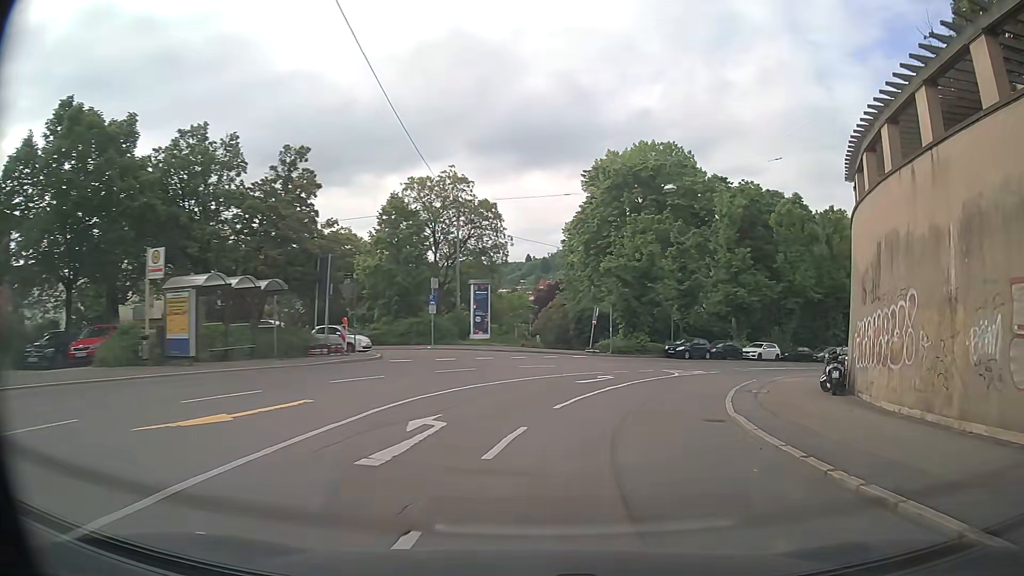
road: secondary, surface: asphalt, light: Day
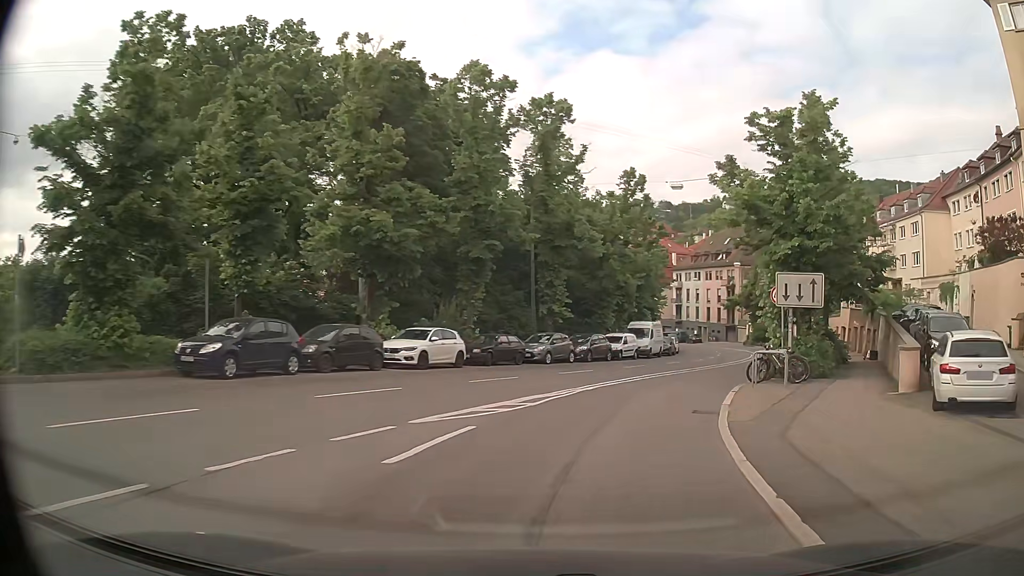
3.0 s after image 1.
(+8.2, +29.2) m; +31°
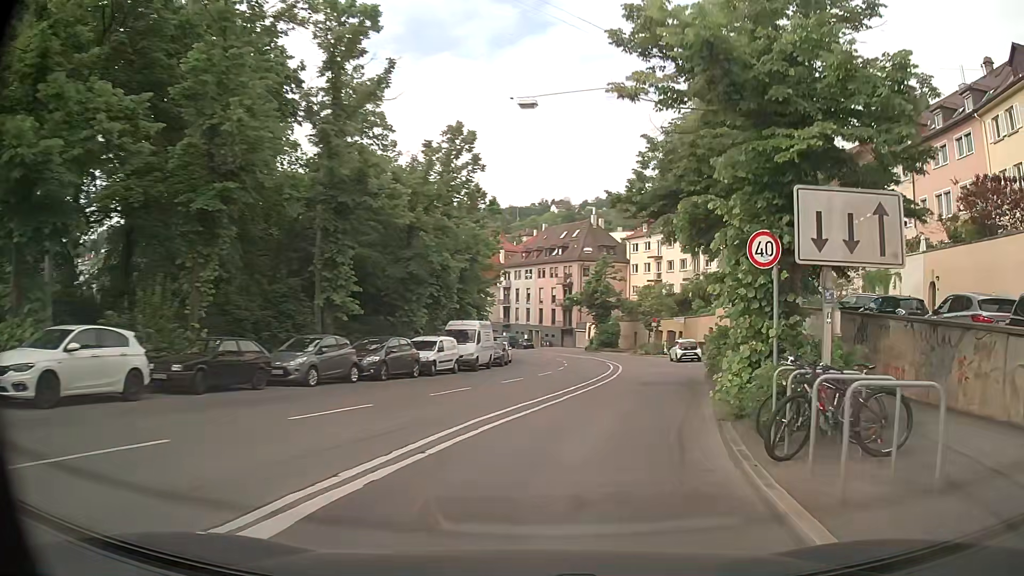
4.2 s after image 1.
(+1.7, +12.4) m; +14°
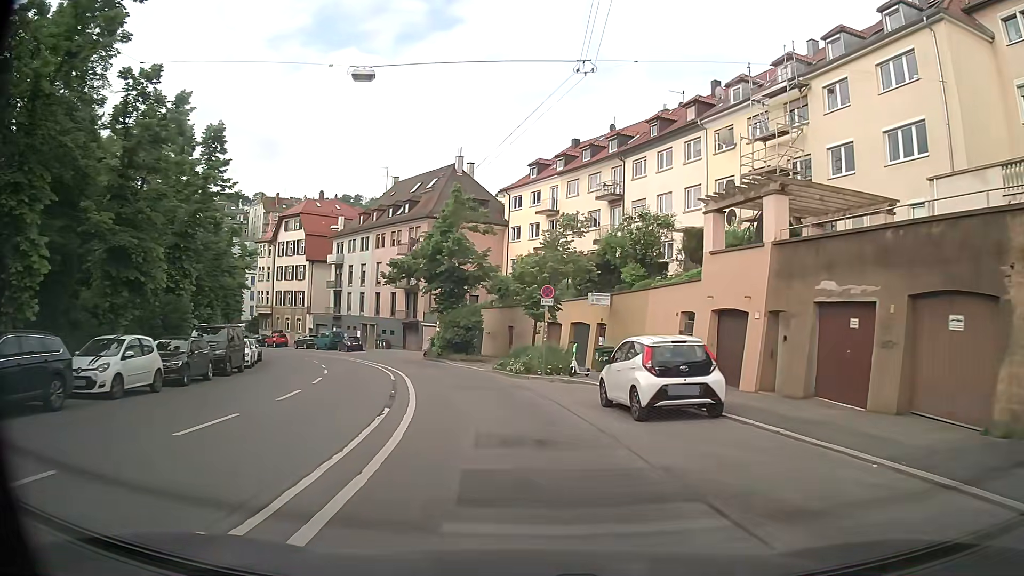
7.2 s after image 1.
(+6.1, +31.1) m; +12°
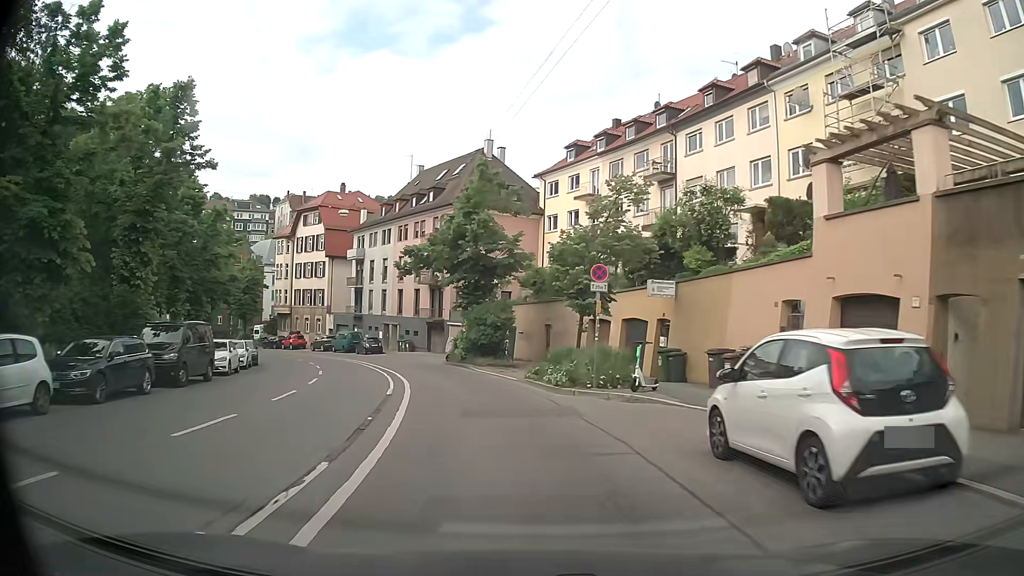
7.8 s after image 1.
(-0.2, +6.3) m; -4°
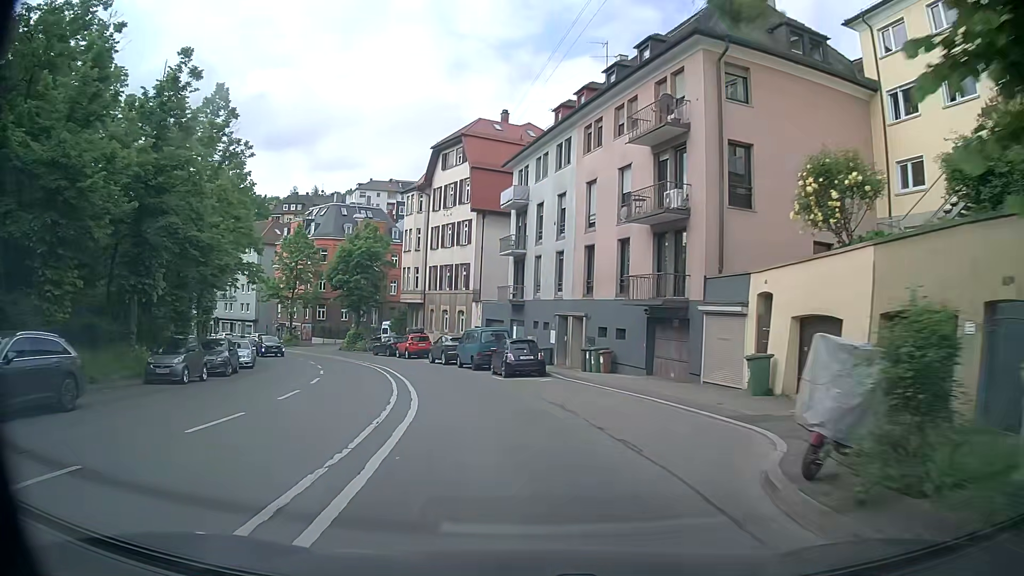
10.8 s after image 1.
(-4.7, +31.0) m; -17°
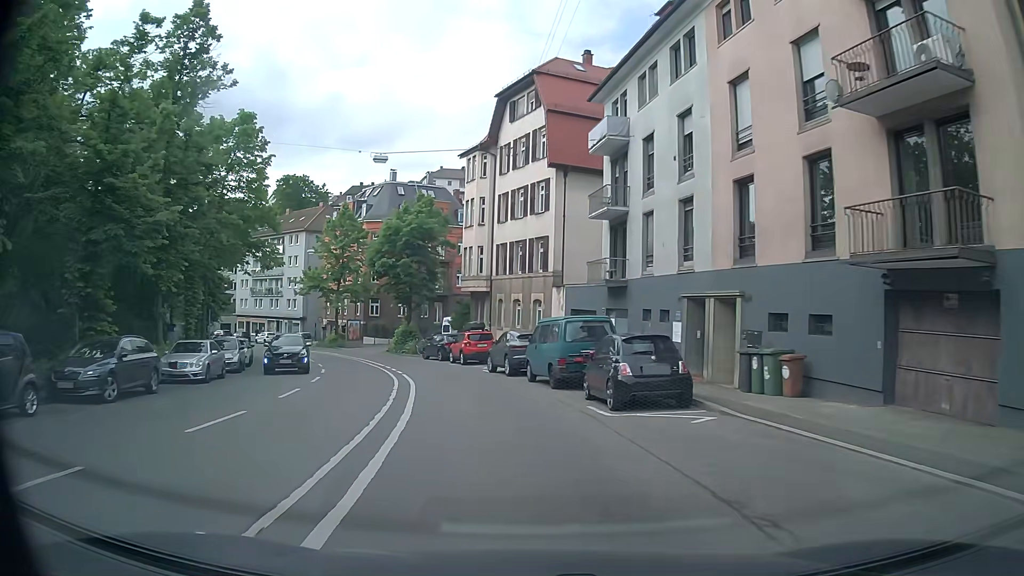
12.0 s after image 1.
(-0.8, +12.7) m; -7°
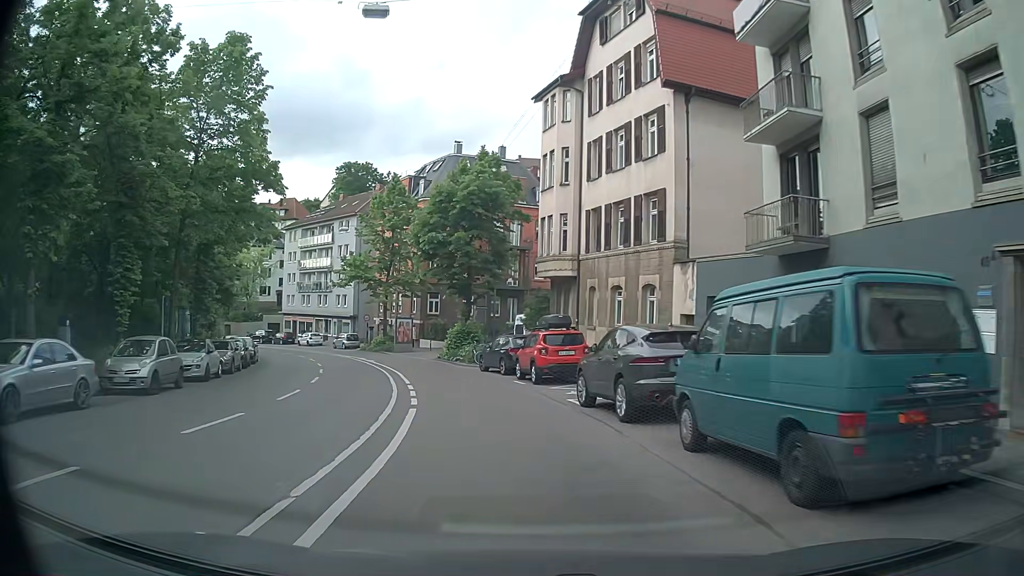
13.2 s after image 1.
(-0.8, +12.8) m; -7°
(0, +10) (-2, +20) (-4, +30) (-7, +39) (-11, +48) (-16, +57) (-22, +65) (-29, +72) (-36, +79) (-44, +85) m
